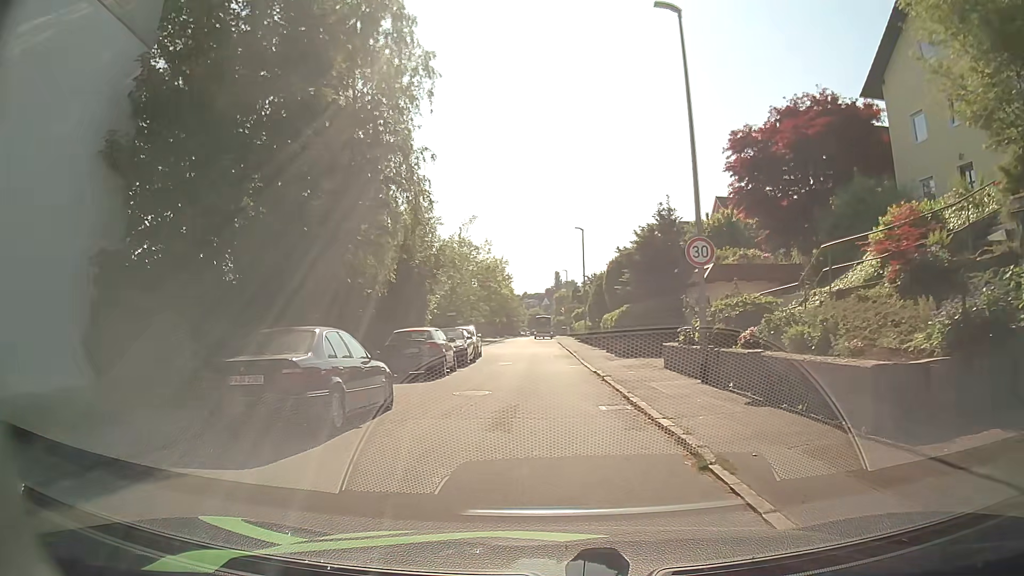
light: Day
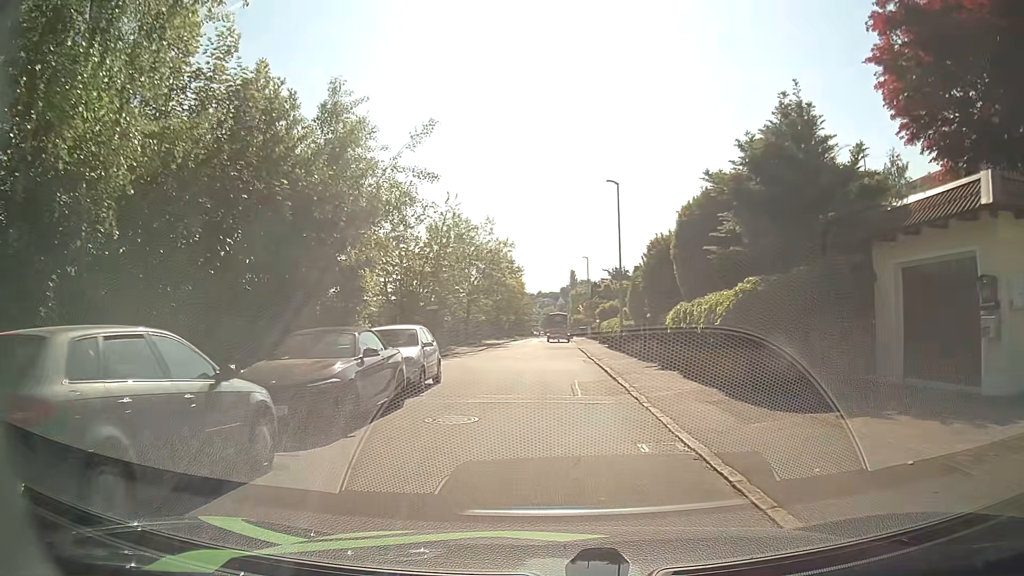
(-0.1, +15.6) m; -2°
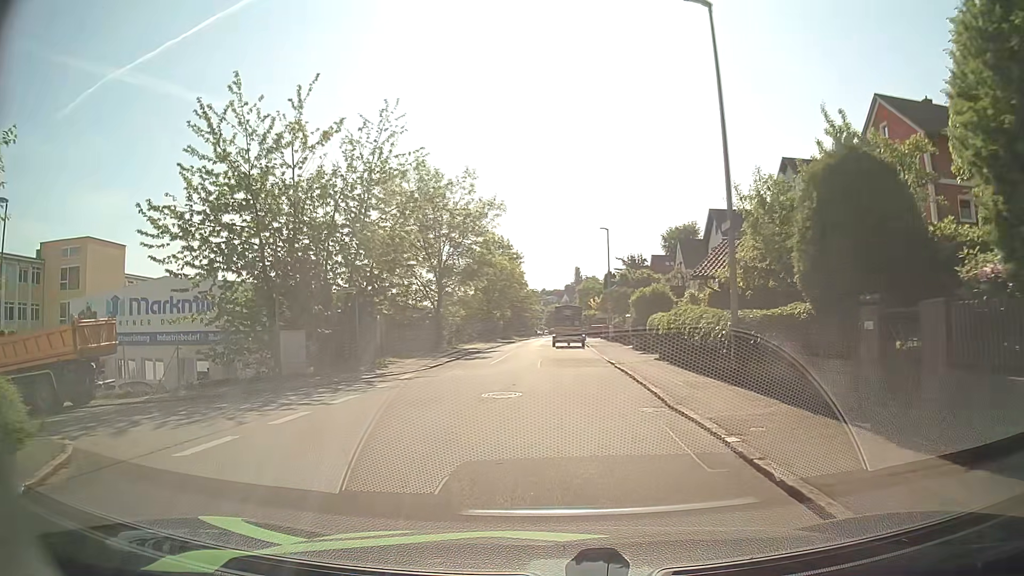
(+0.2, +18.7) m; 0°
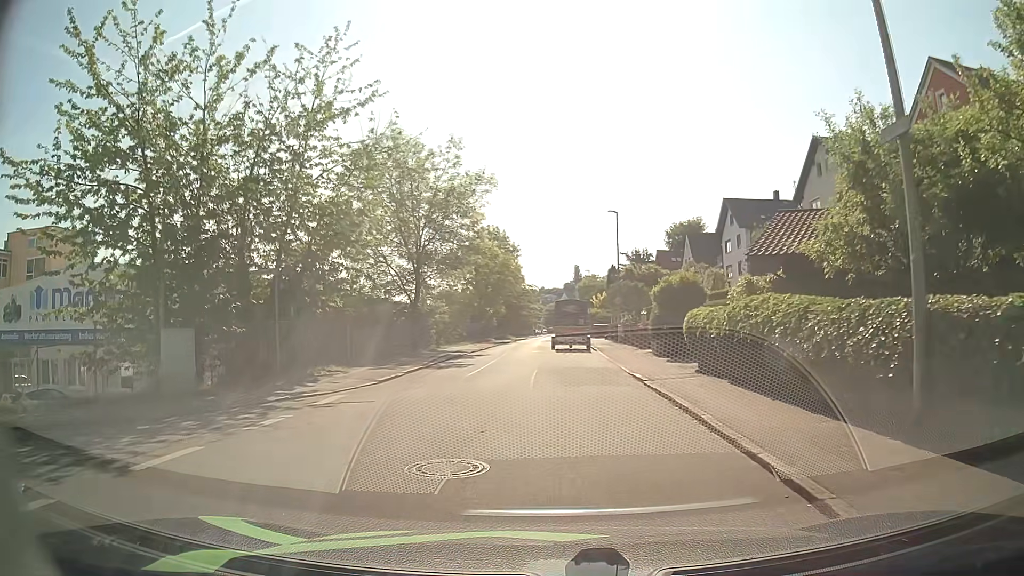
(0.0, +7.0) m; 0°
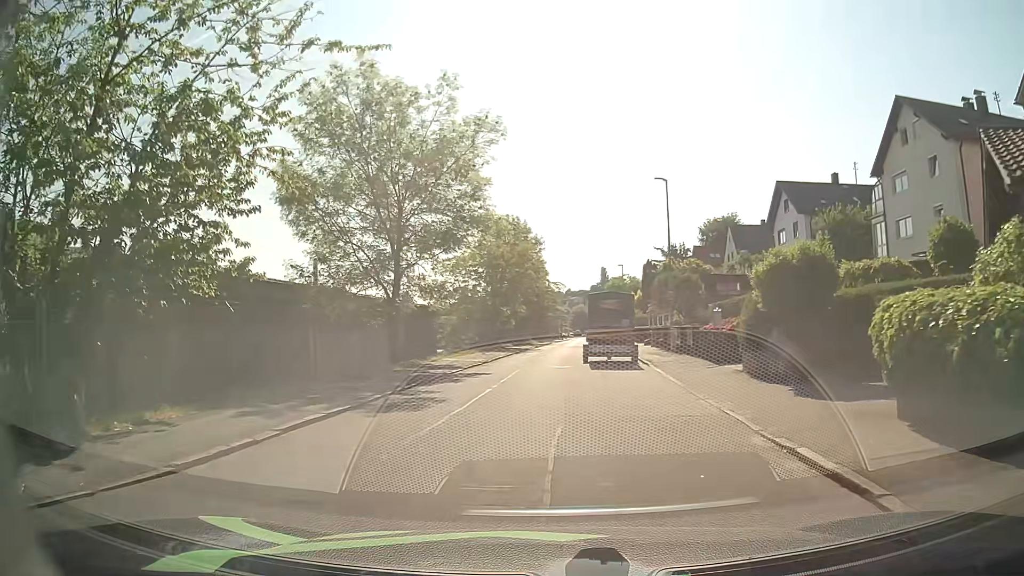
(0.0, +10.2) m; -2°
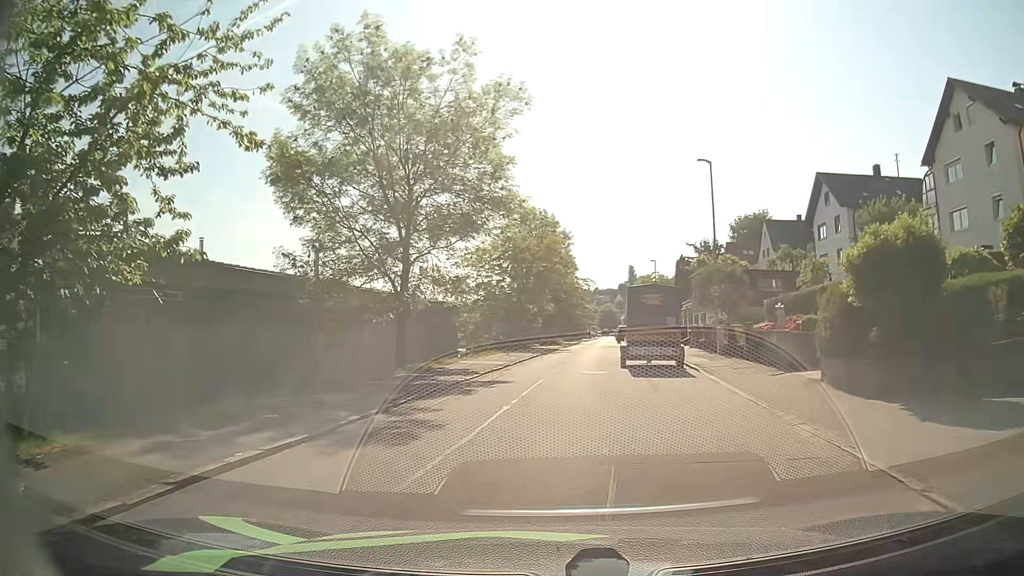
(-0.1, +3.5) m; -2°
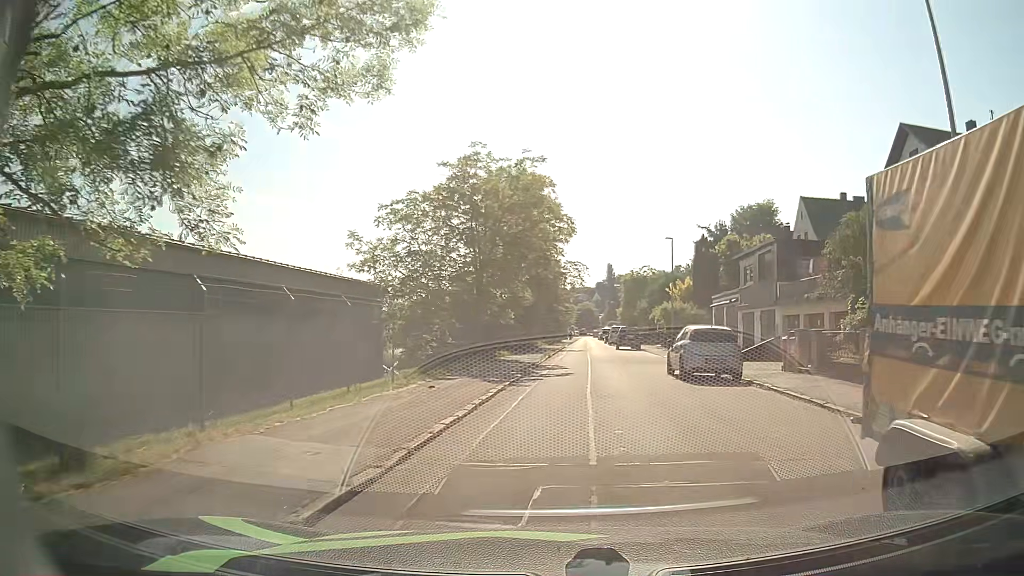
(-0.2, +18.5) m; +2°
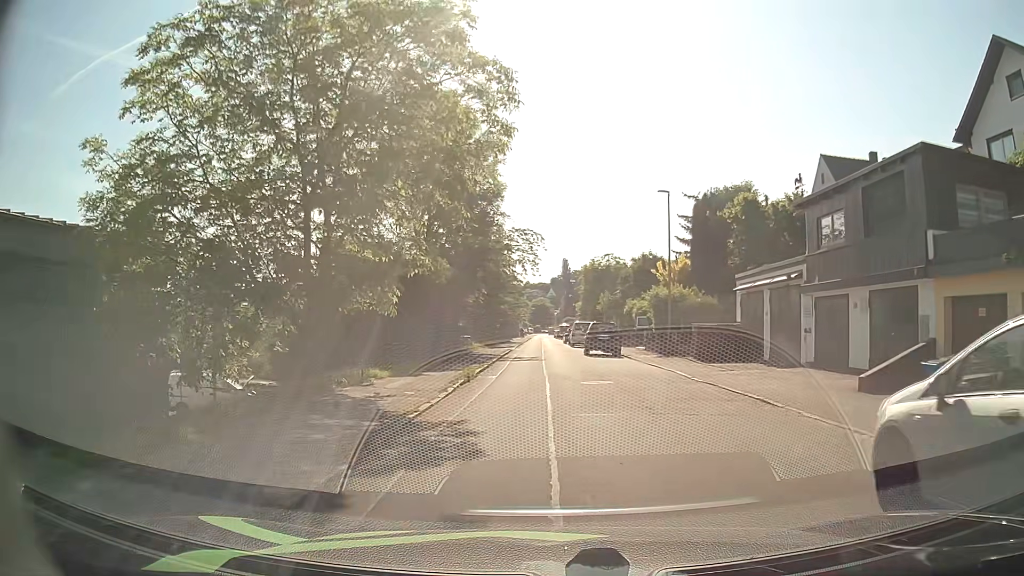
(+0.6, +16.3) m; +3°
(0, +10) (0, +20) (0, +30) (0, +40) (0, +50) (-1, +60) (-1, +70) (-1, +80) (-1, +90) (-1, +100) m
